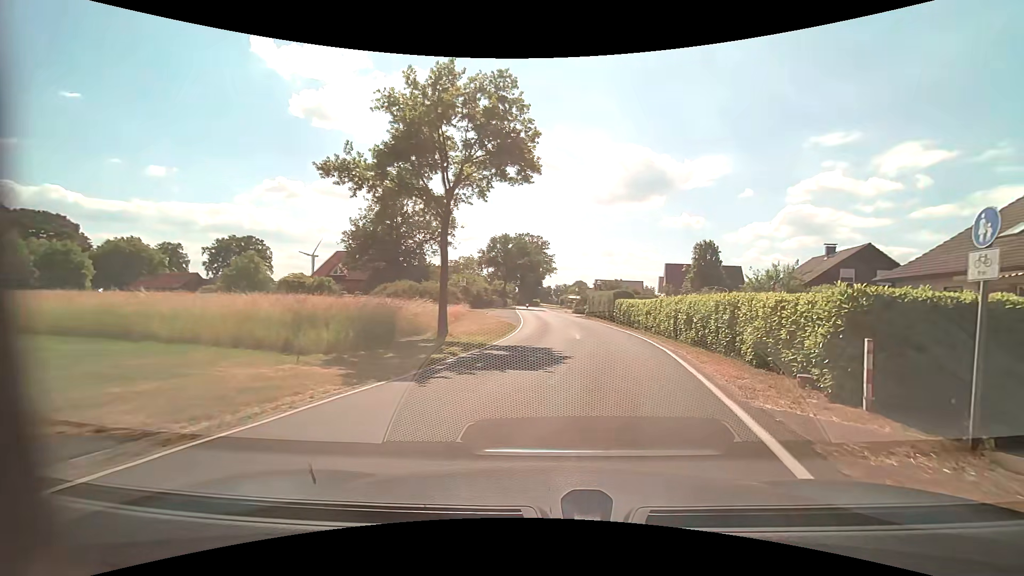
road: tertiary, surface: asphalt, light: Day
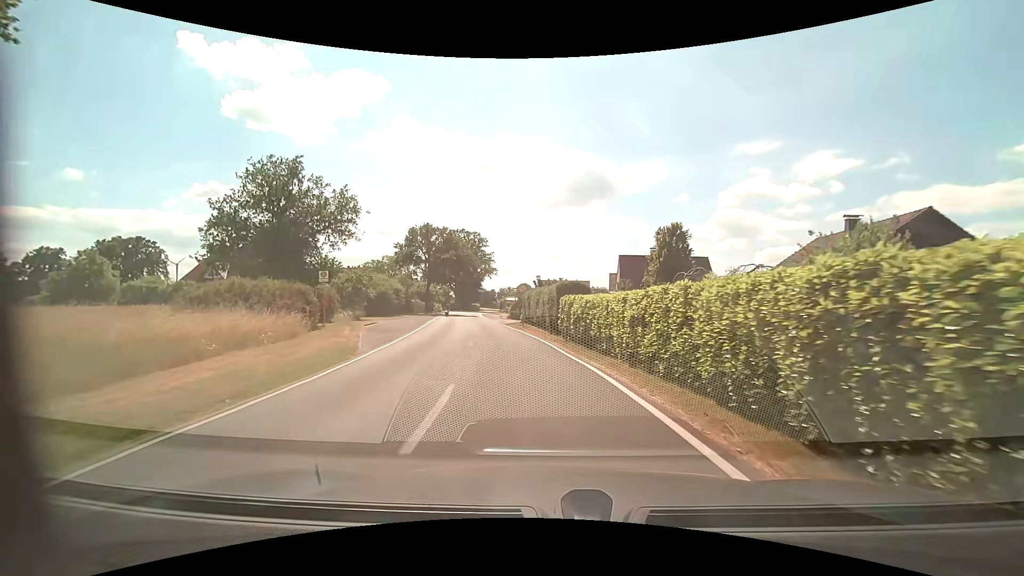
(+2.3, +16.0) m; +7°
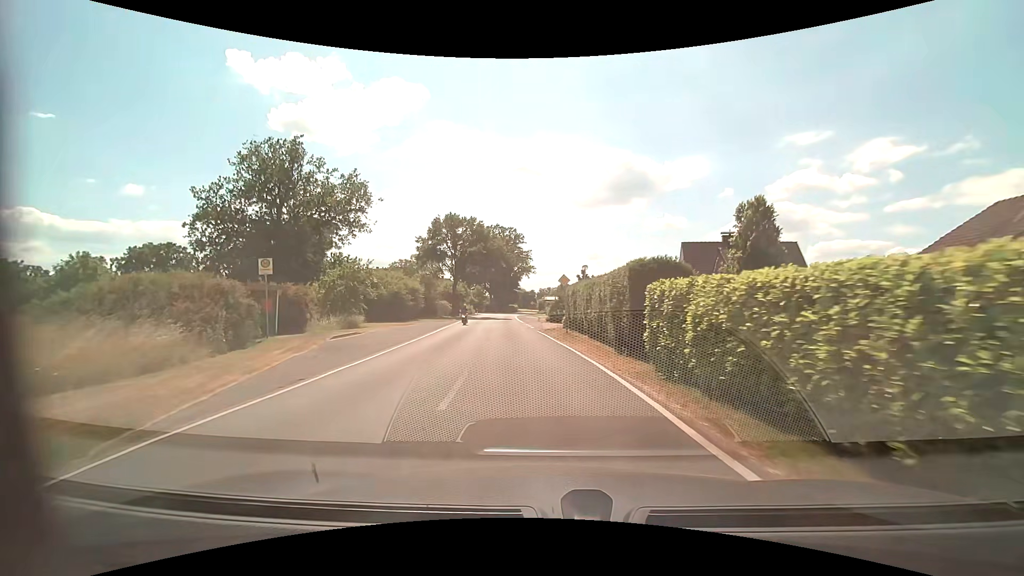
(-0.4, +10.4) m; -5°
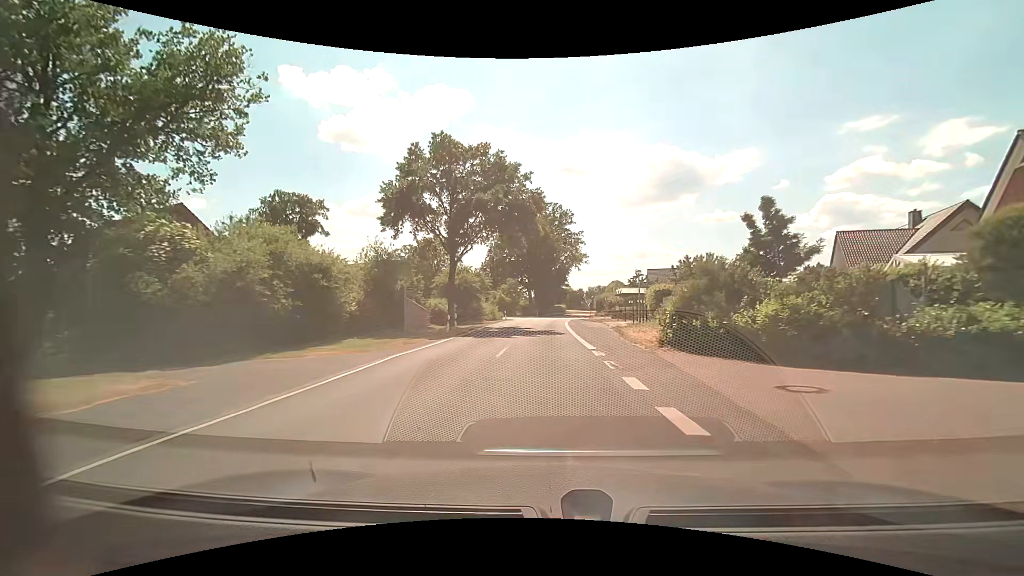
(-2.0, +31.0) m; -5°
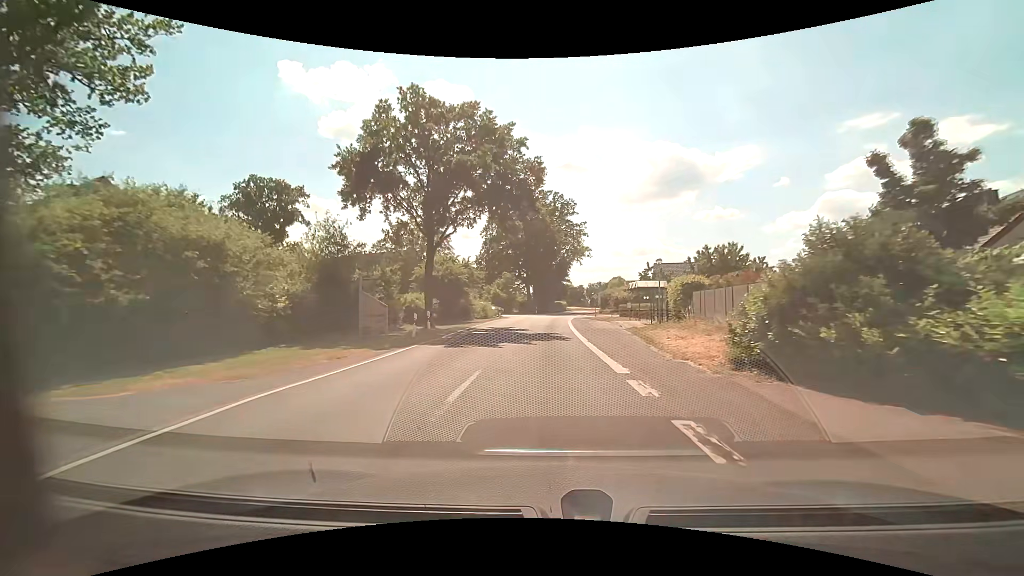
(0.0, +6.8) m; 0°
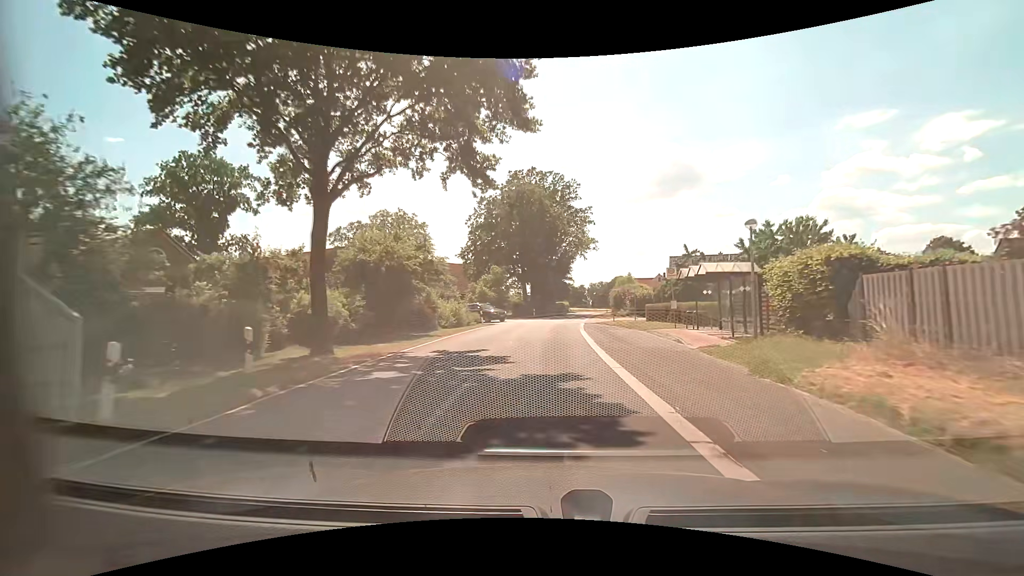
(0.0, +14.1) m; 0°
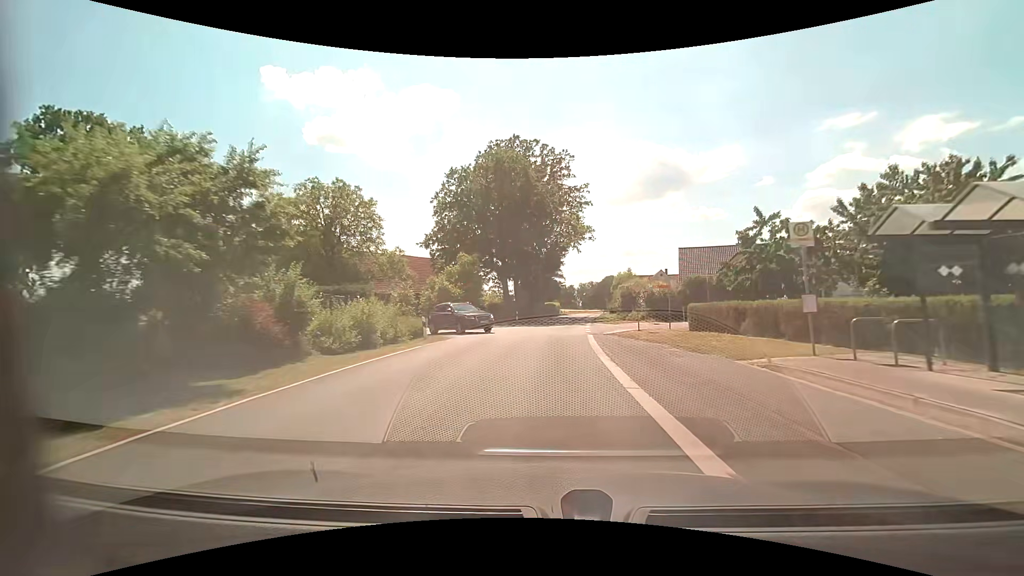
(+0.1, +14.4) m; +1°
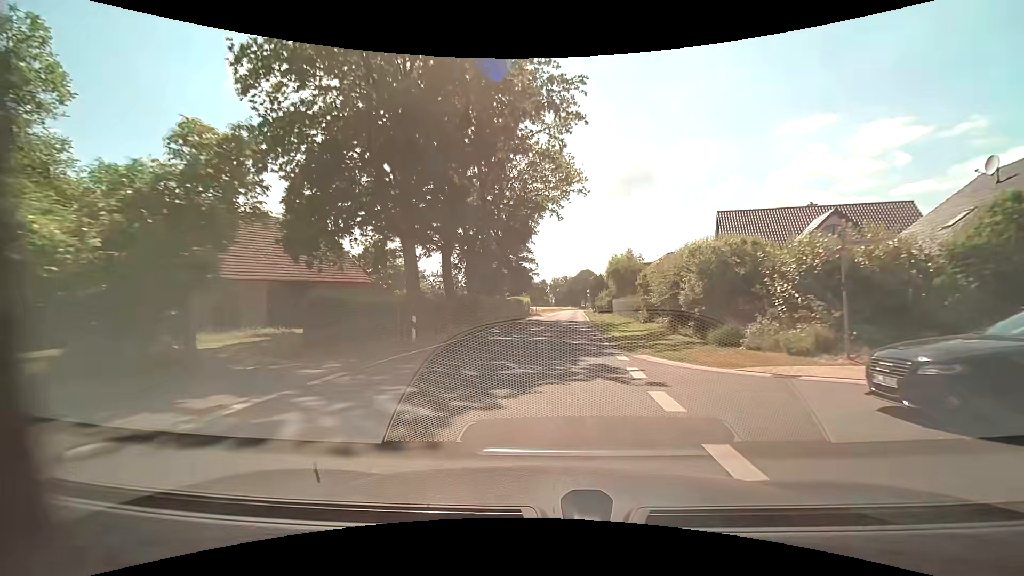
(+0.7, +29.2) m; +3°
(0, +10) (+1, +20) (+1, +30) (+2, +40) (+3, +50) (+4, +60) (+4, +70) (+5, +80) (+6, +90) (+6, +100) m
